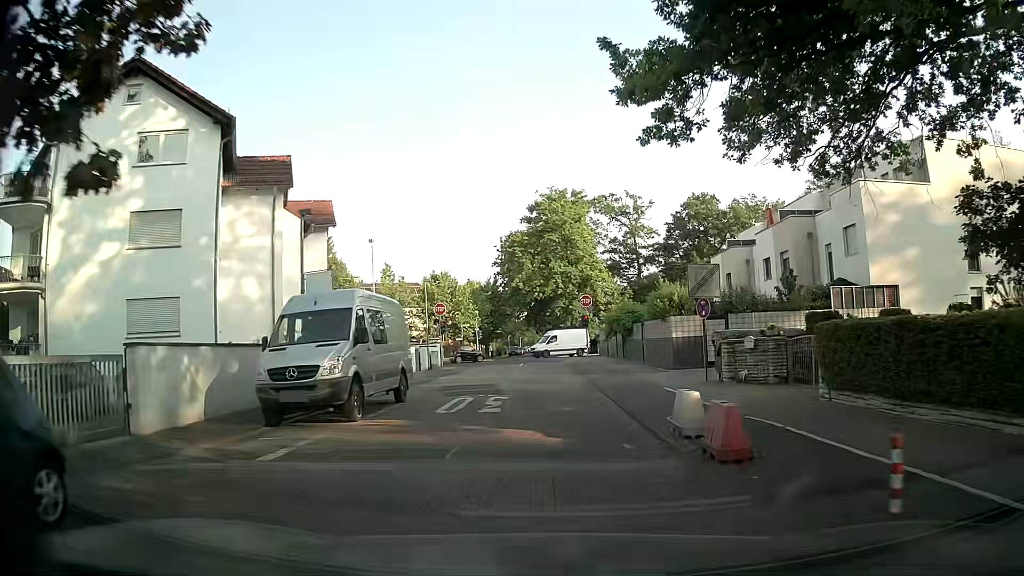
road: residential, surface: asphalt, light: Day
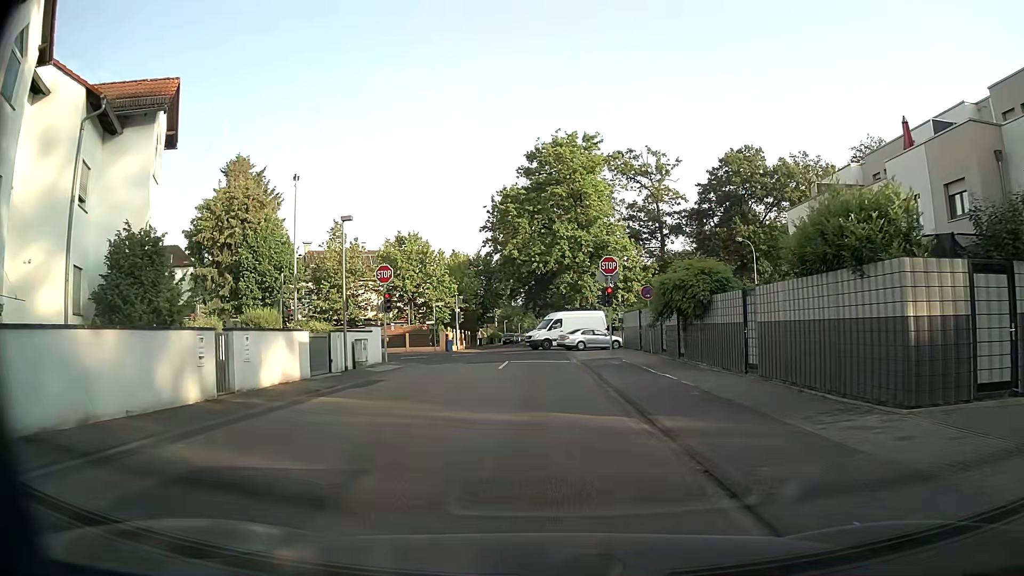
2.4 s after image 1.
(0.0, +17.7) m; 0°
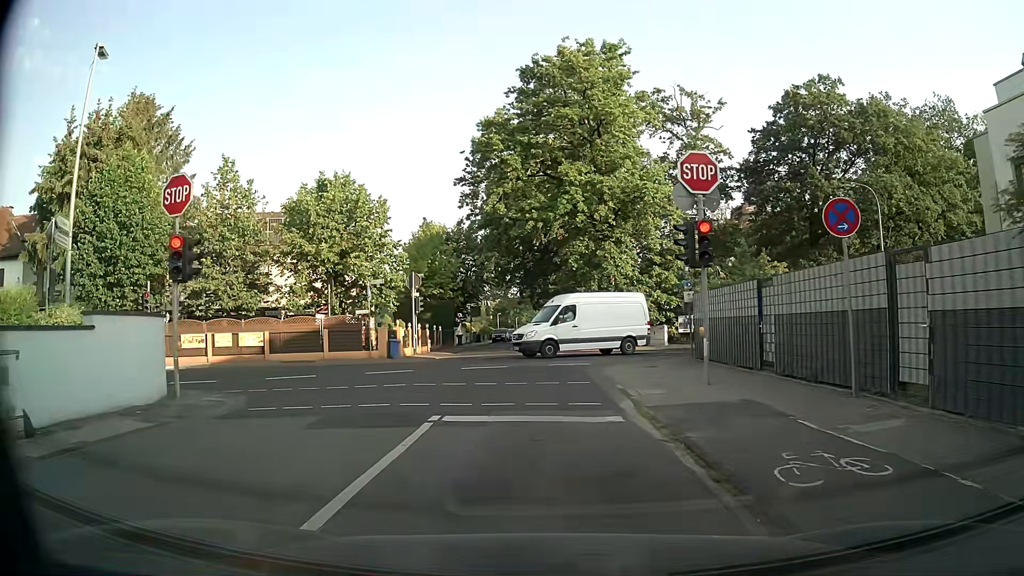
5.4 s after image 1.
(-0.2, +19.2) m; 0°
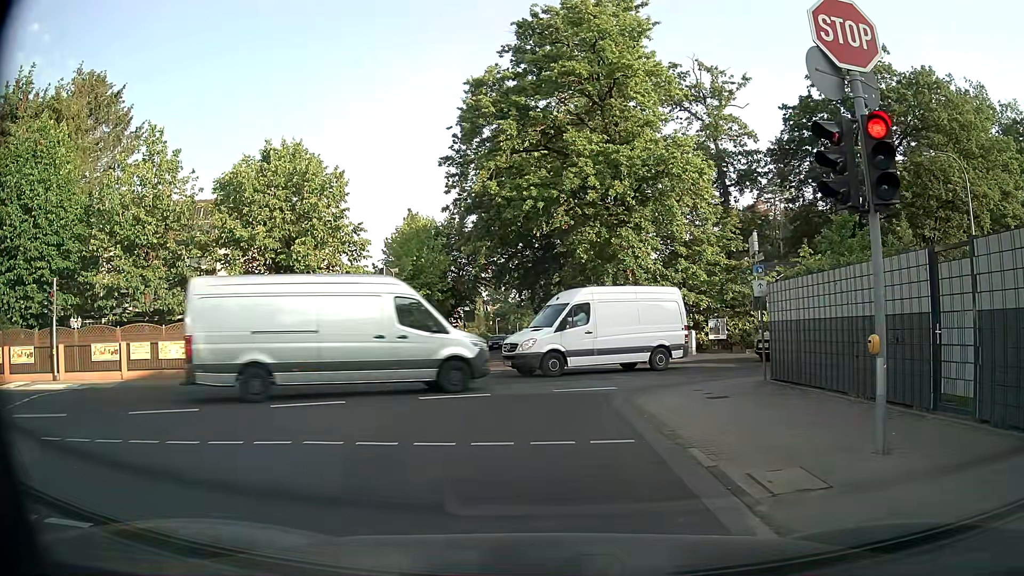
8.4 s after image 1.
(0.0, +7.0) m; -1°
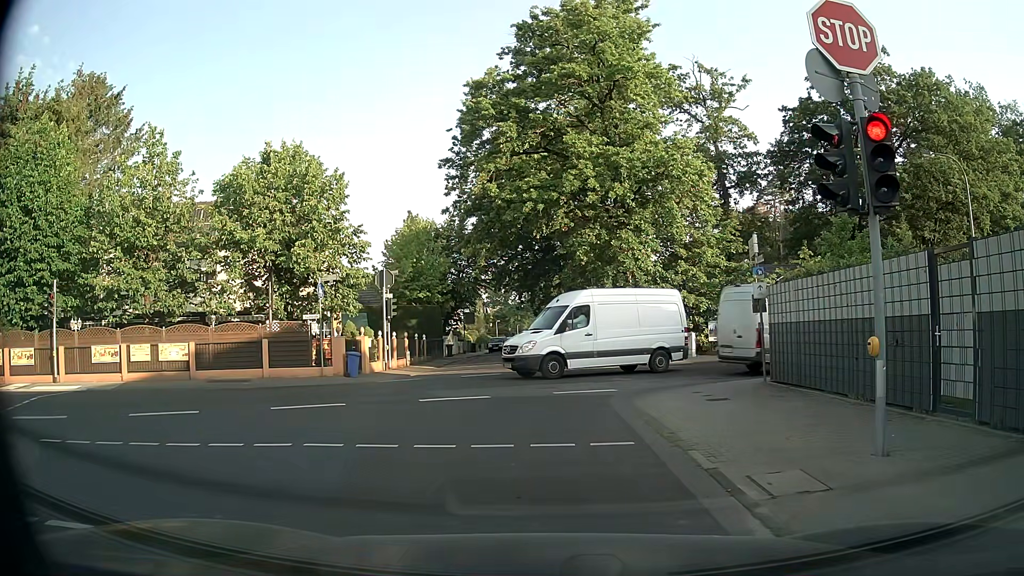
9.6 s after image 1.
(0.0, +0.1) m; 0°
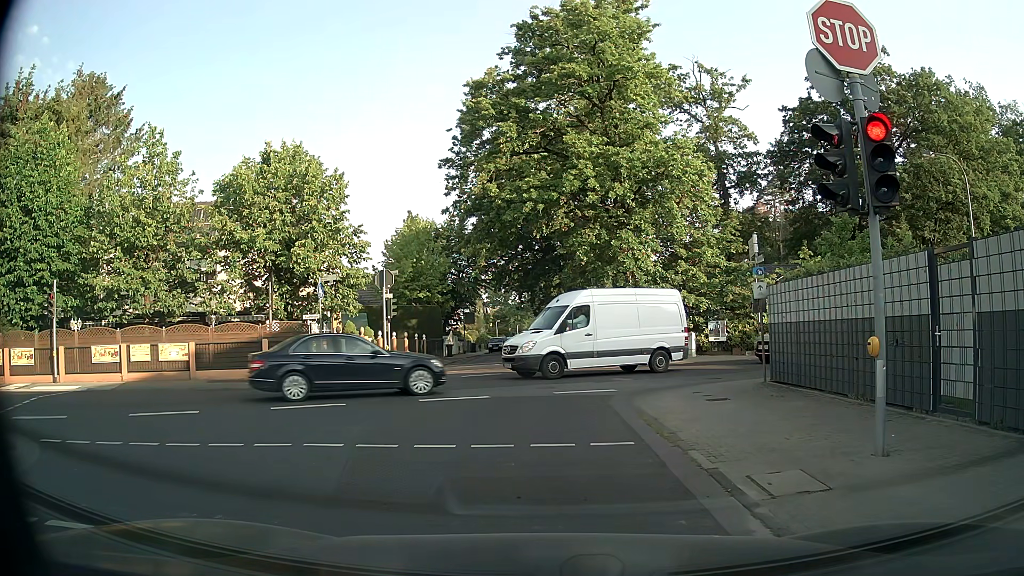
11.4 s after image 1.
(0.0, 0.0) m; 0°
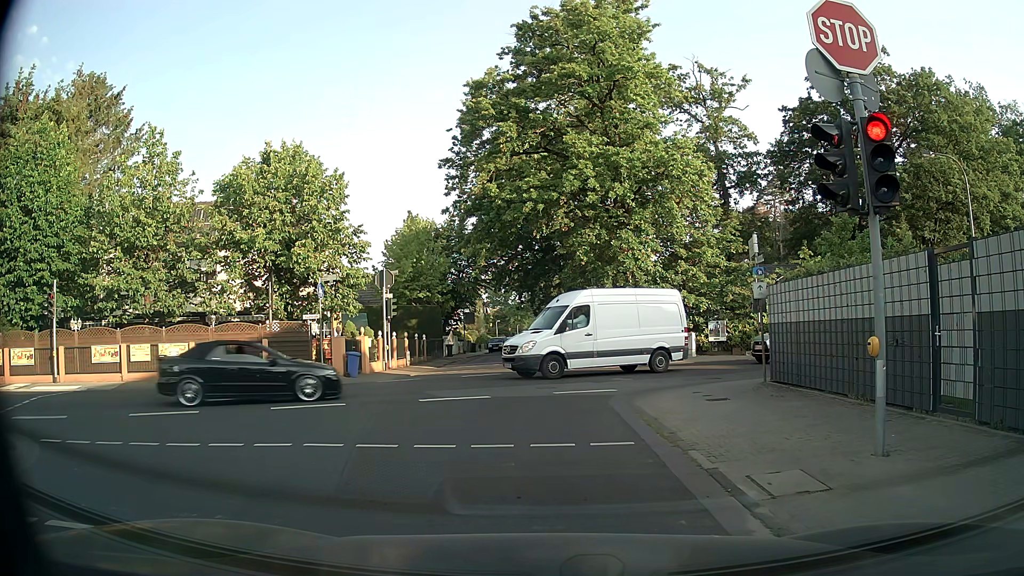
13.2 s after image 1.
(0.0, 0.0) m; 0°
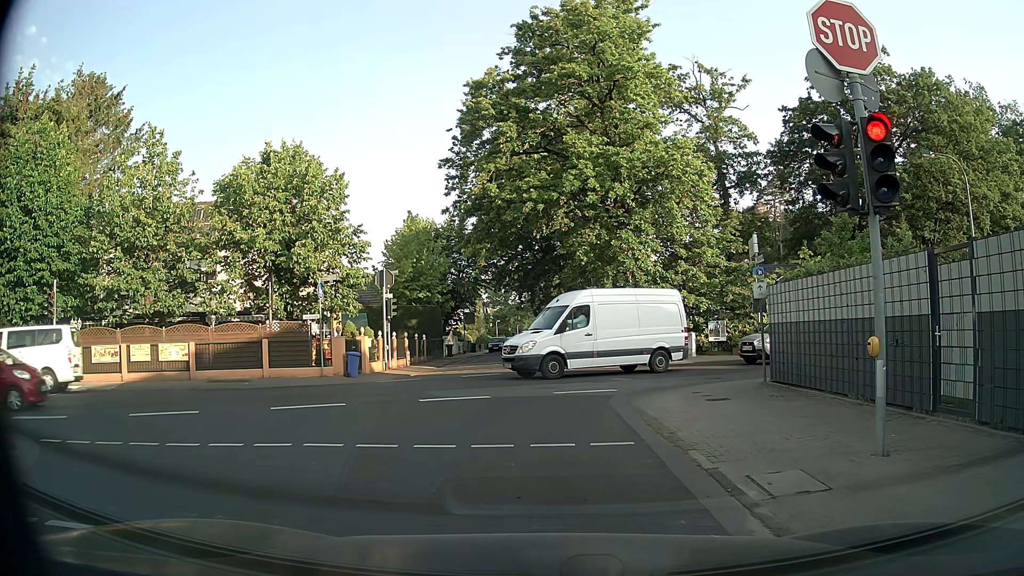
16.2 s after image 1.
(0.0, 0.0) m; 0°
